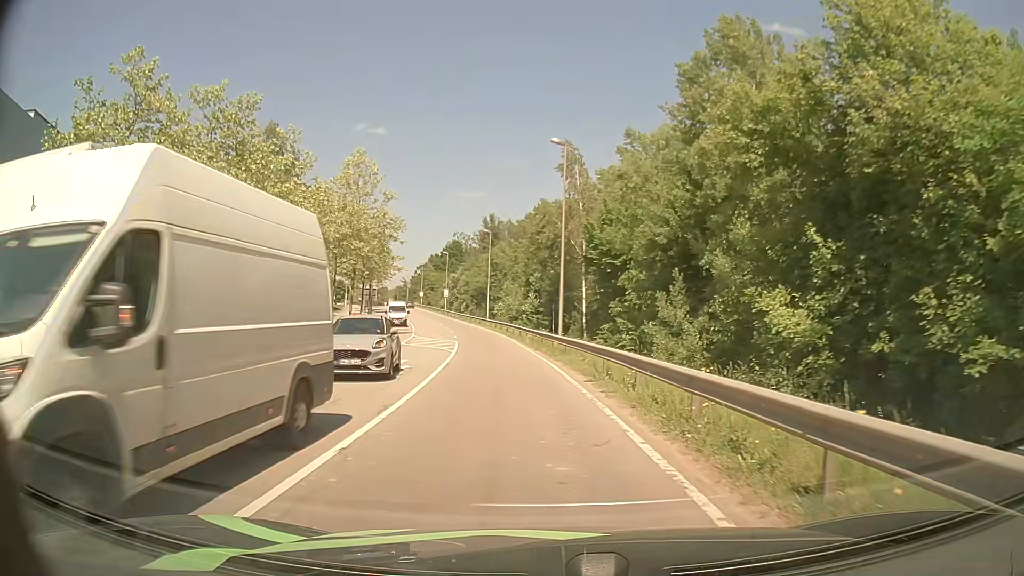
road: secondary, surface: asphalt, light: Day
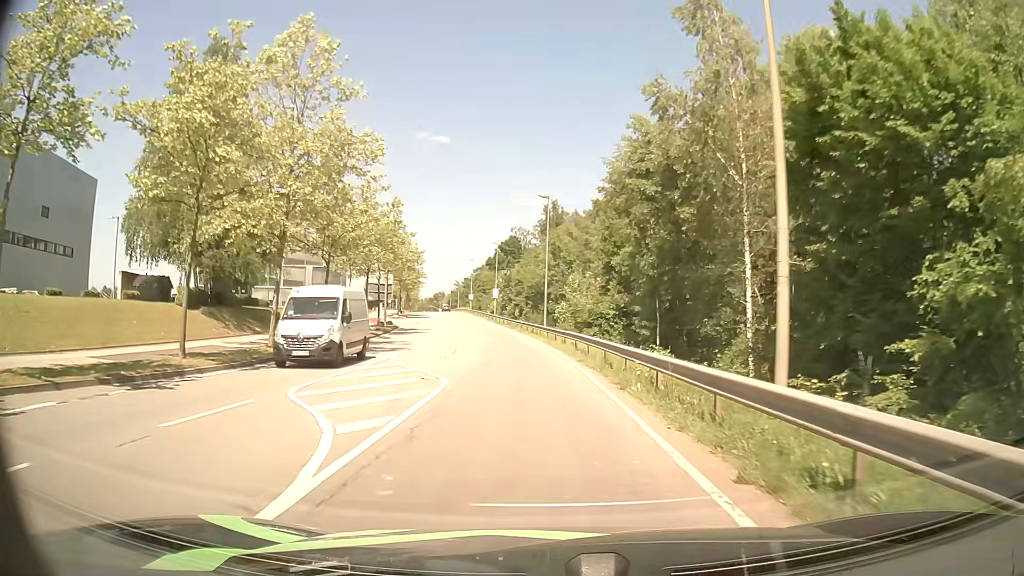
(-1.2, +24.4) m; -5°
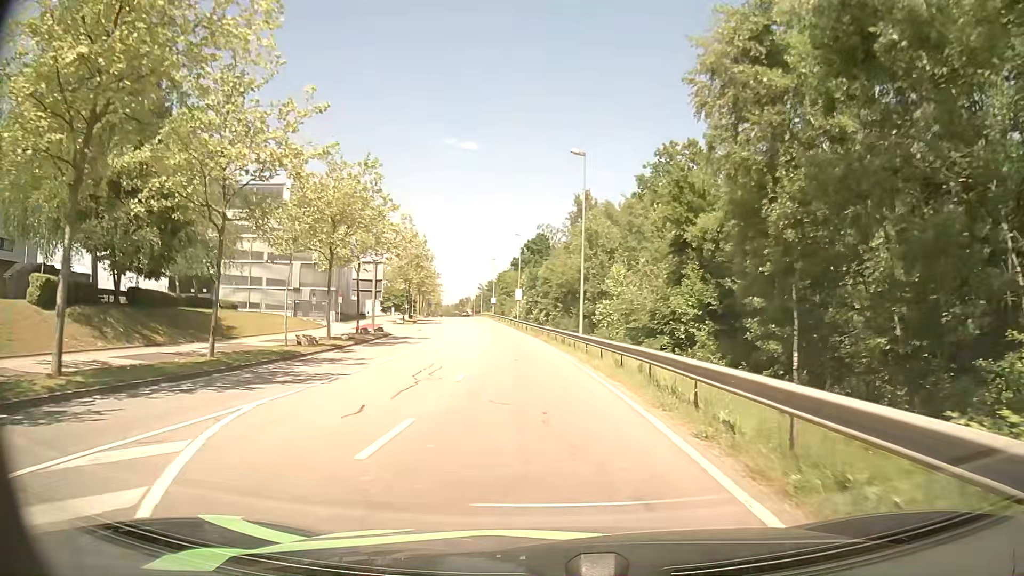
(-0.4, +14.4) m; -3°
